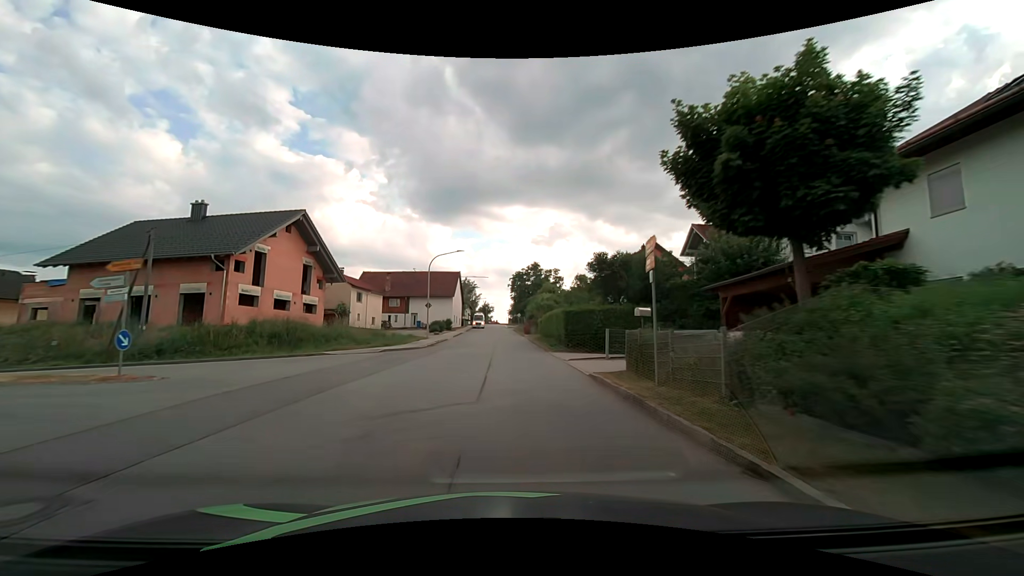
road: tertiary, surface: asphalt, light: Day
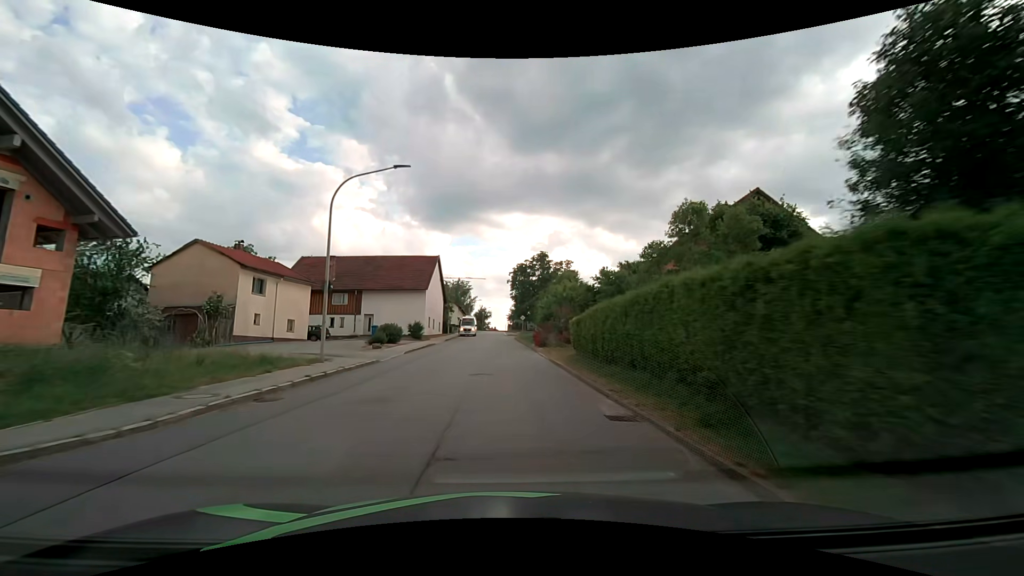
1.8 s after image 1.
(0.0, +23.1) m; 0°
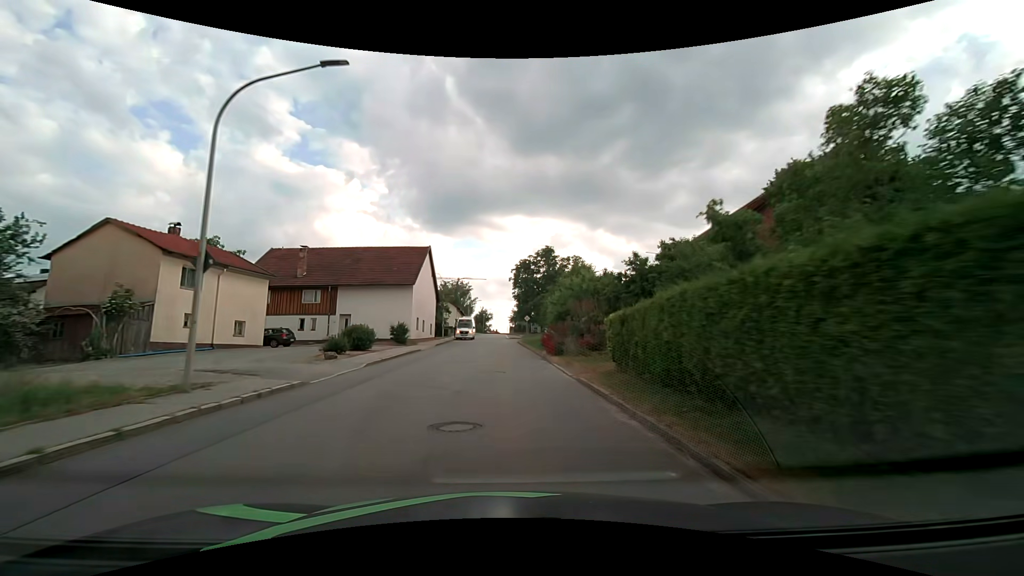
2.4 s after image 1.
(0.0, +7.6) m; 0°
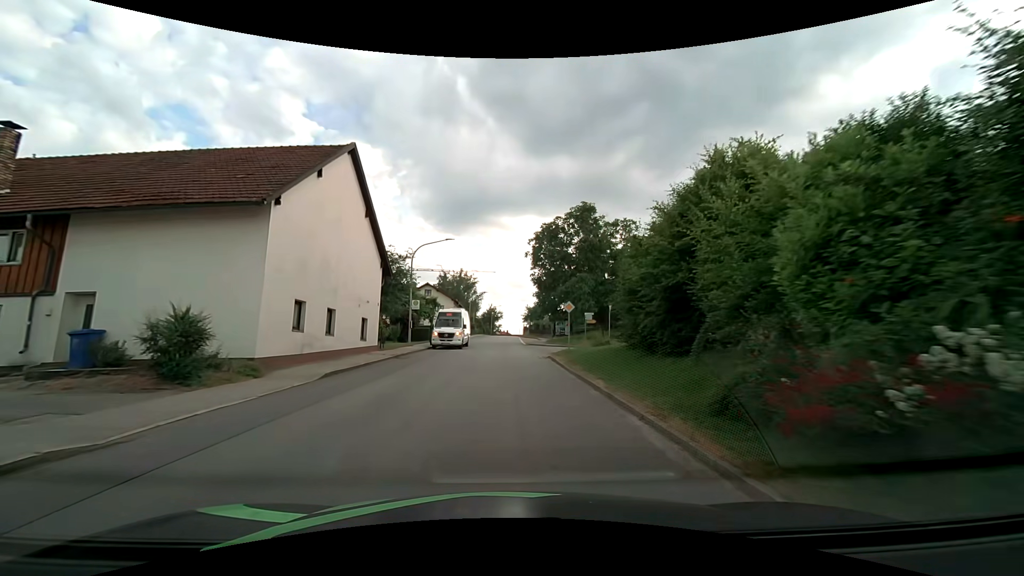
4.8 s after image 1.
(-0.3, +26.0) m; -2°
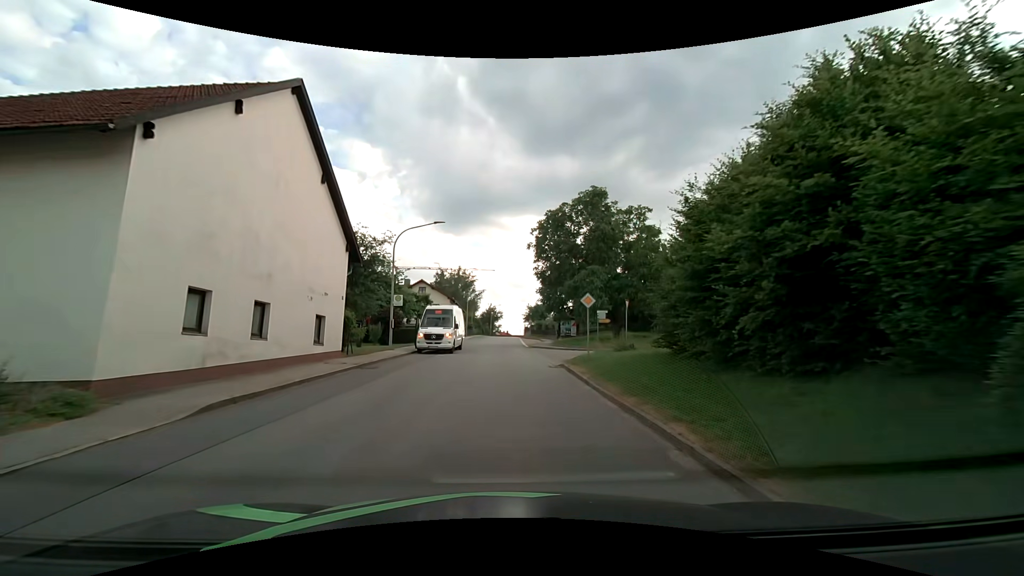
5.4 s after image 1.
(0.0, +5.4) m; +1°
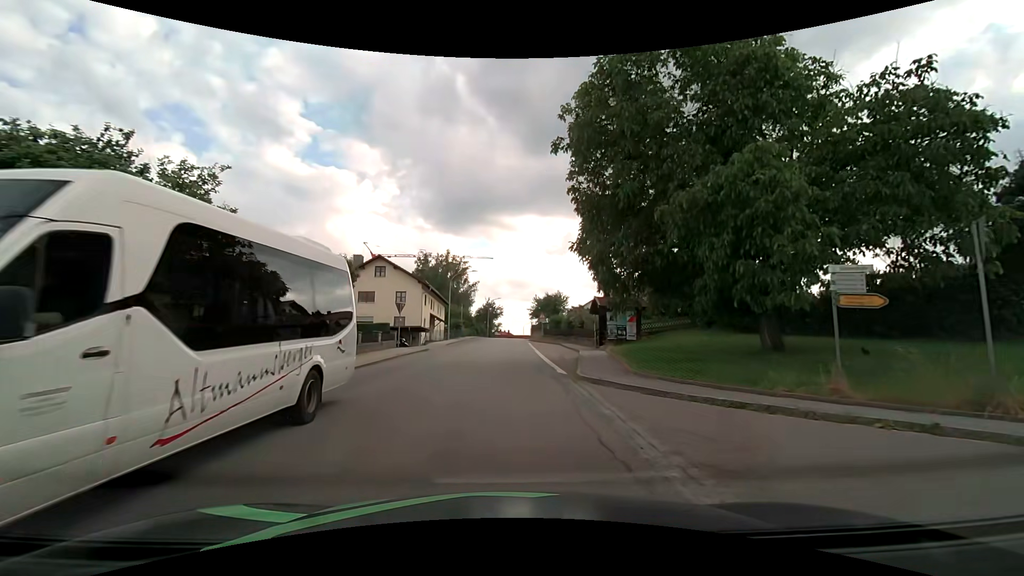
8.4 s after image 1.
(-0.1, +25.0) m; 0°
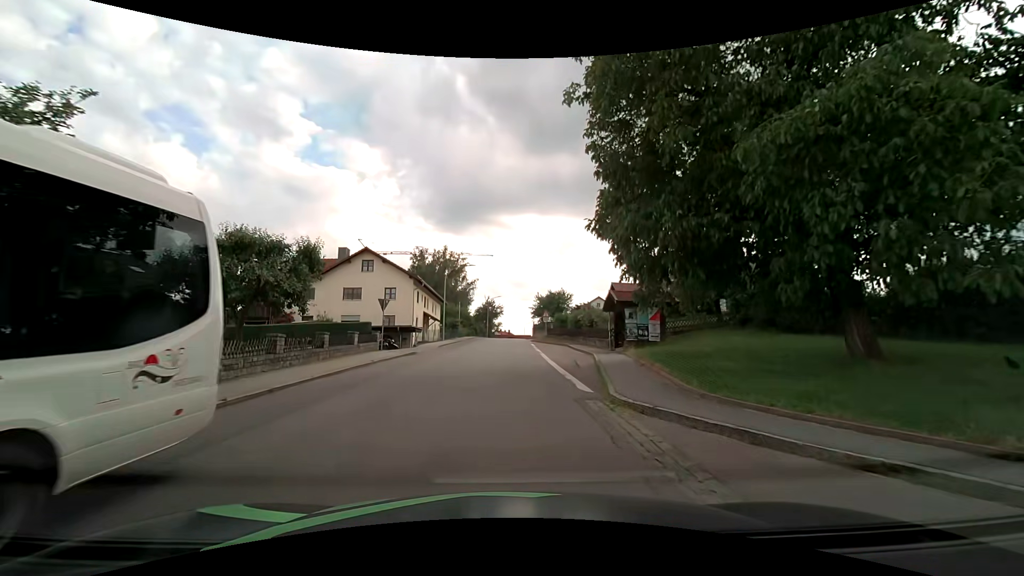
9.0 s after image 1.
(0.0, +4.6) m; +1°
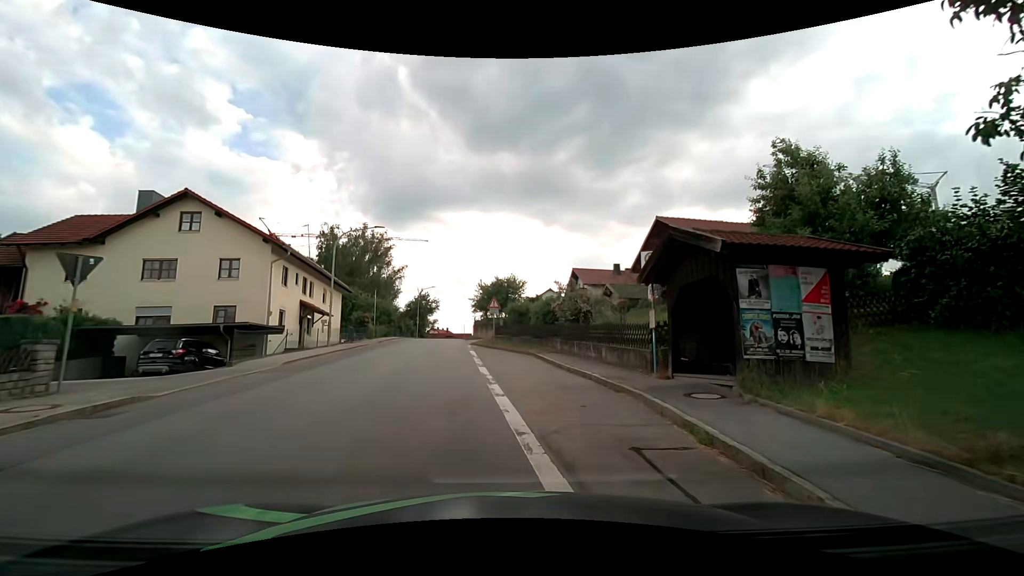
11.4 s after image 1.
(+0.4, +17.0) m; +4°
